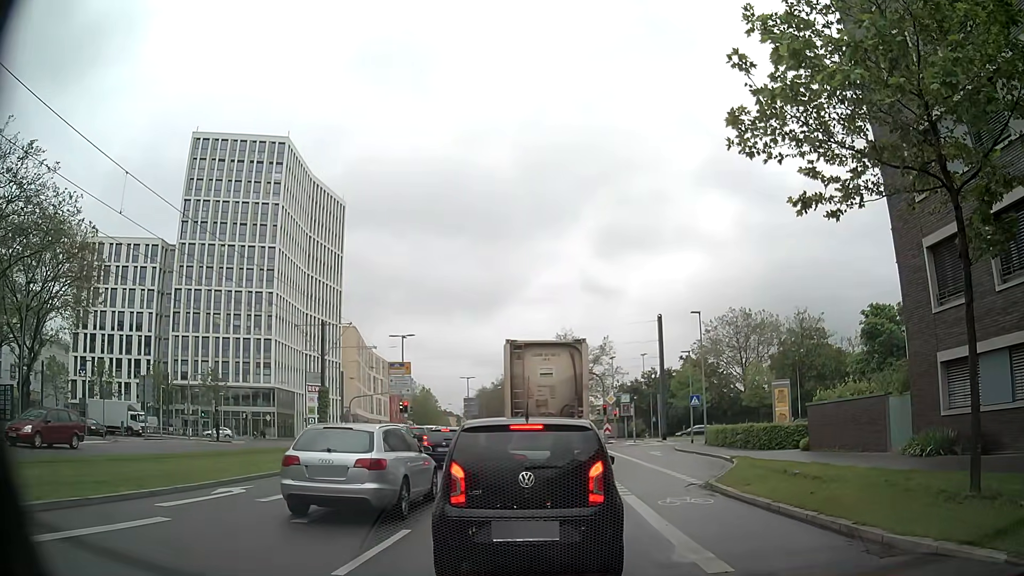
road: secondary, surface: asphalt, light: Day
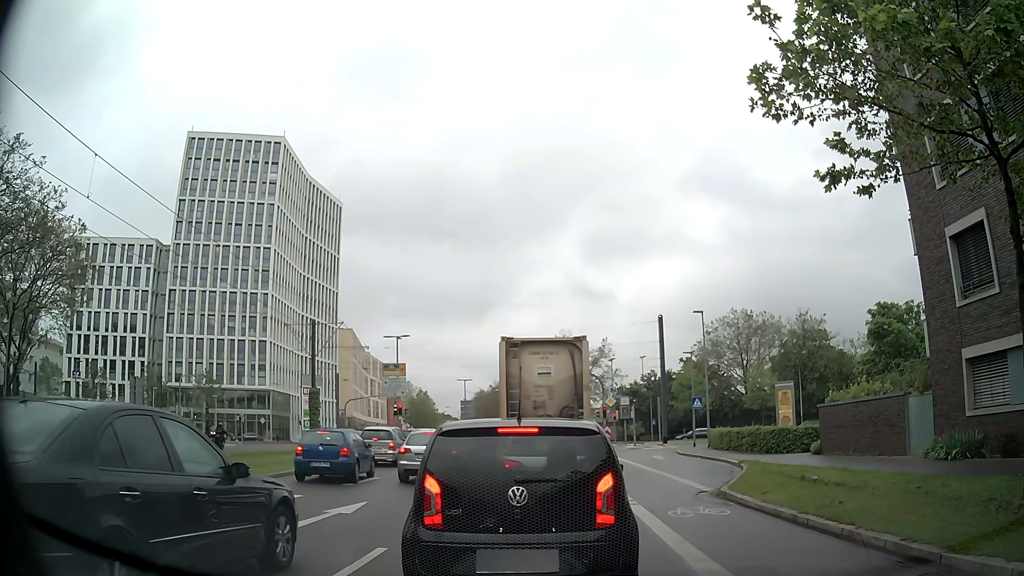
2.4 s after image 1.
(0.0, +1.2) m; +1°
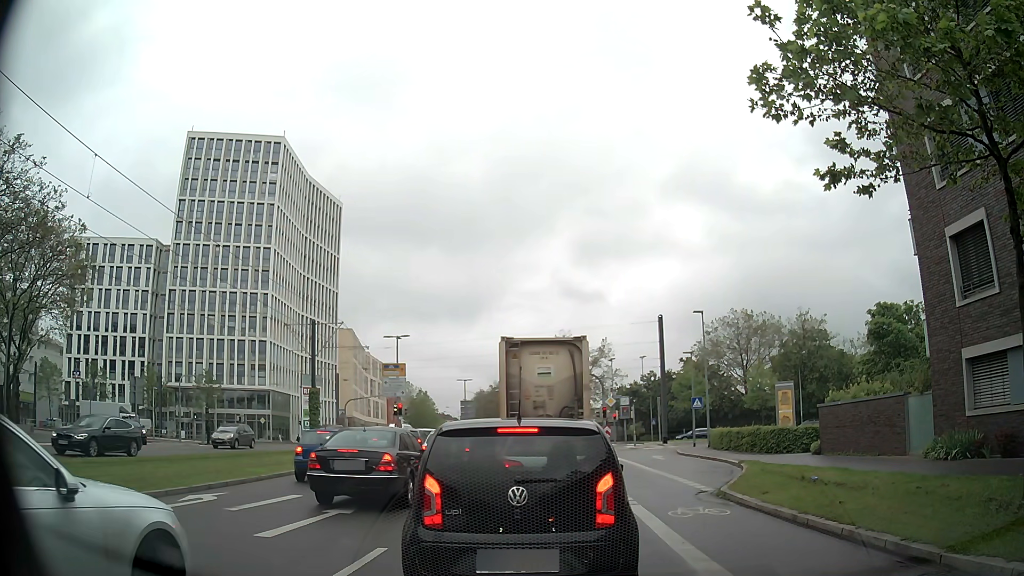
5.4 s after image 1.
(0.0, 0.0) m; 0°
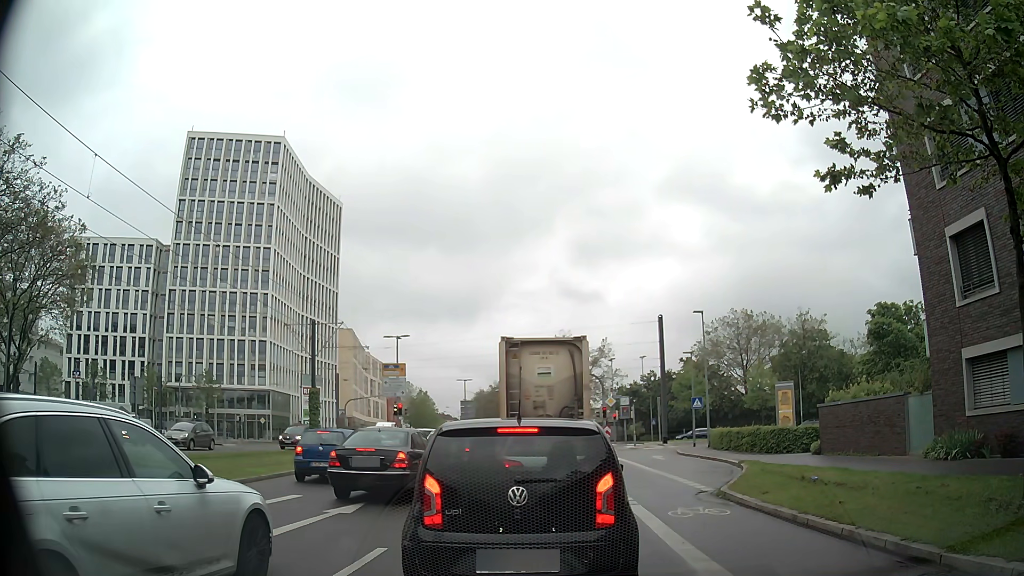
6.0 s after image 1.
(0.0, 0.0) m; 0°
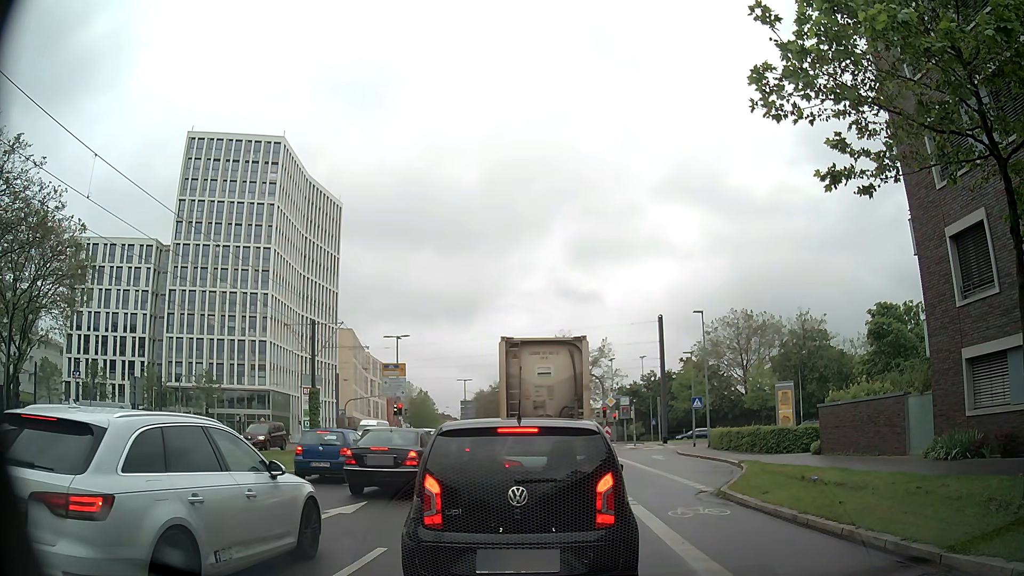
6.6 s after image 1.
(0.0, 0.0) m; 0°
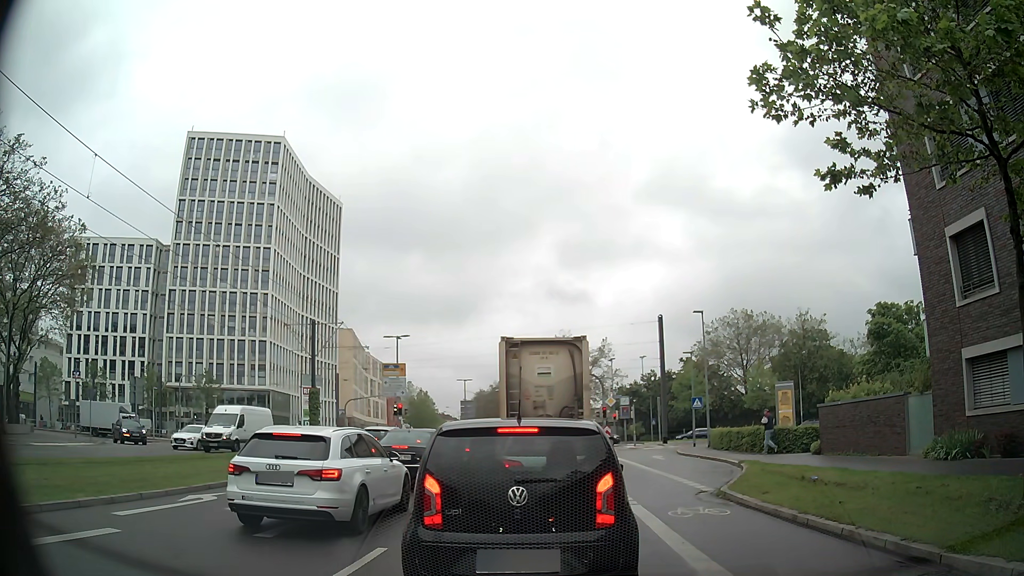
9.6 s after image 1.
(0.0, 0.0) m; 0°
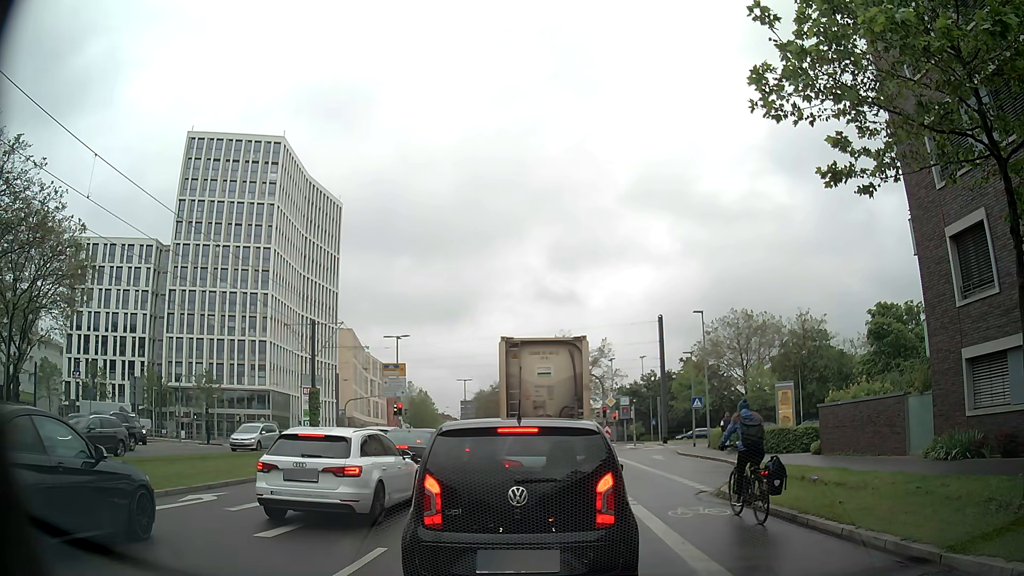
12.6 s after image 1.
(0.0, 0.0) m; 0°
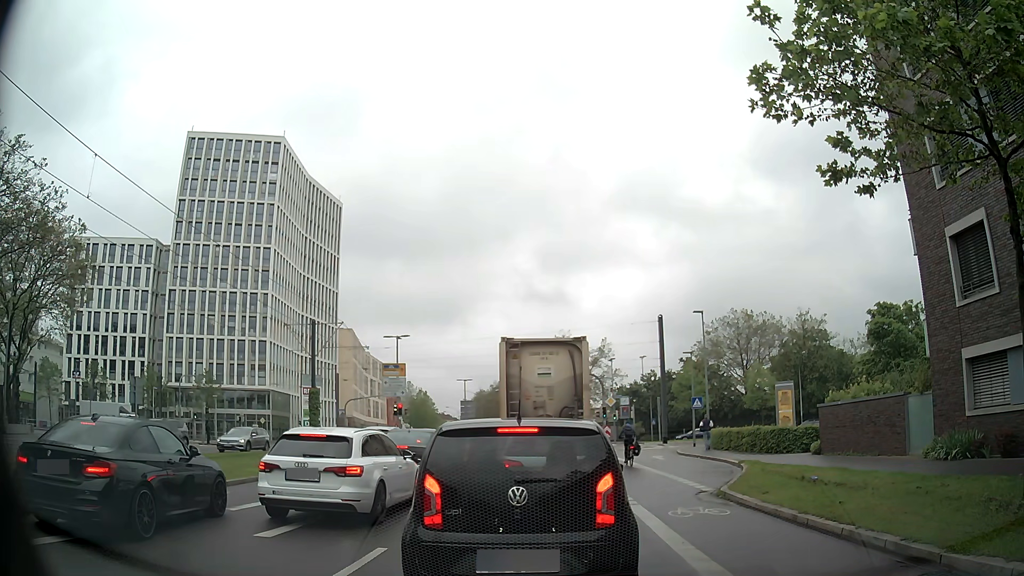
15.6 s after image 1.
(0.0, 0.0) m; 0°
